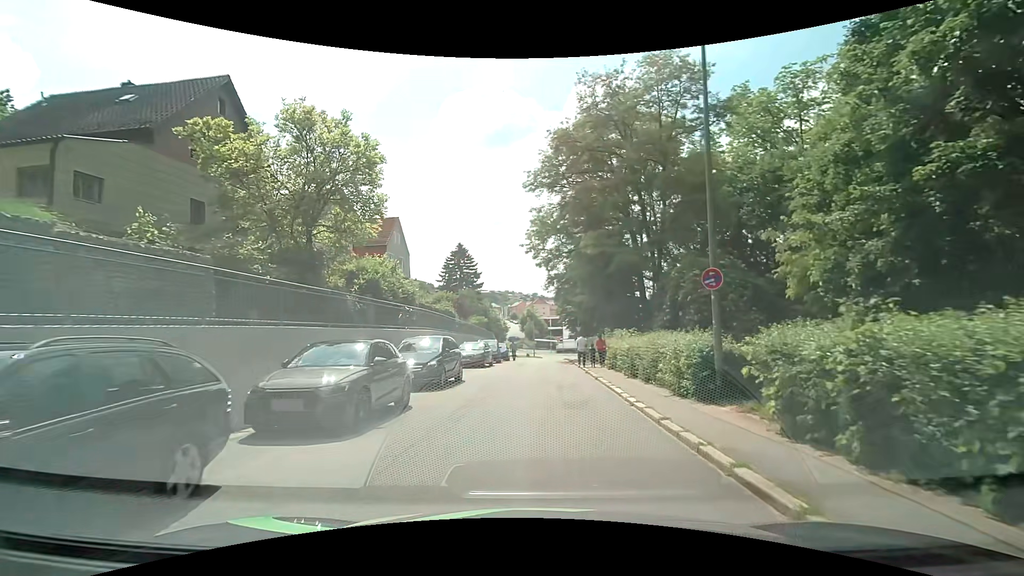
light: Day
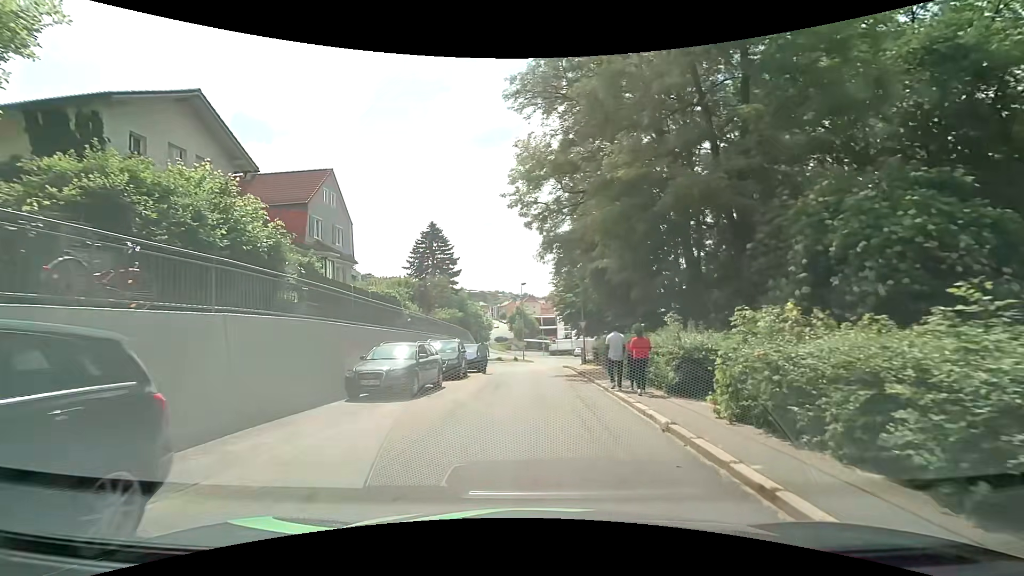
(+0.2, +14.2) m; +1°
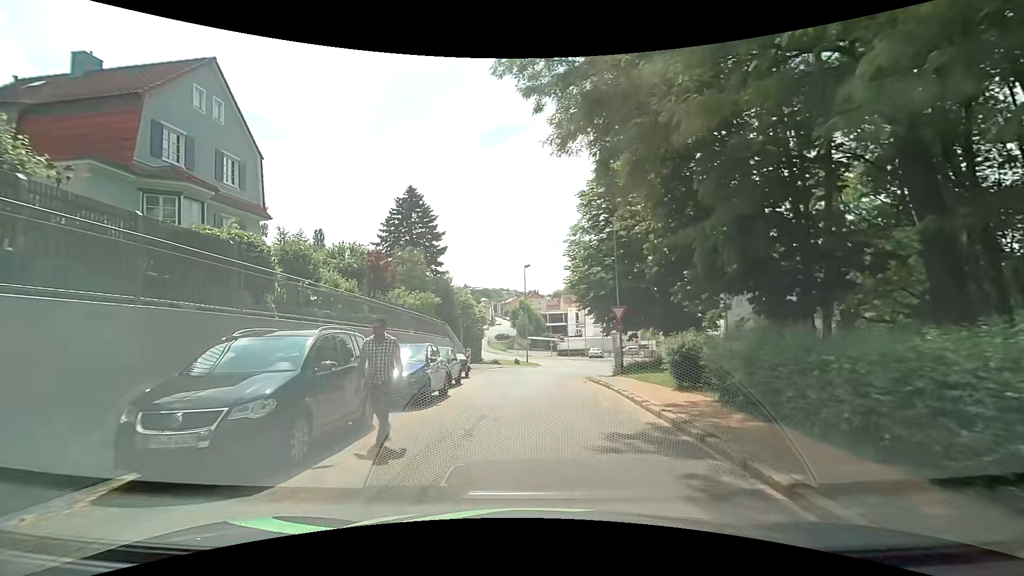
(0.0, +14.1) m; -2°
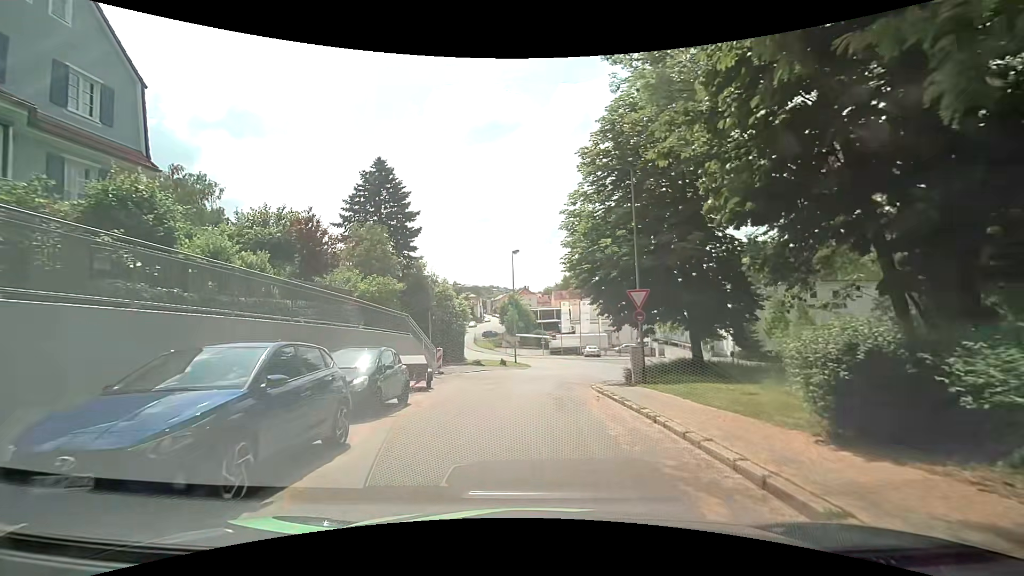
(+0.3, +7.0) m; +4°
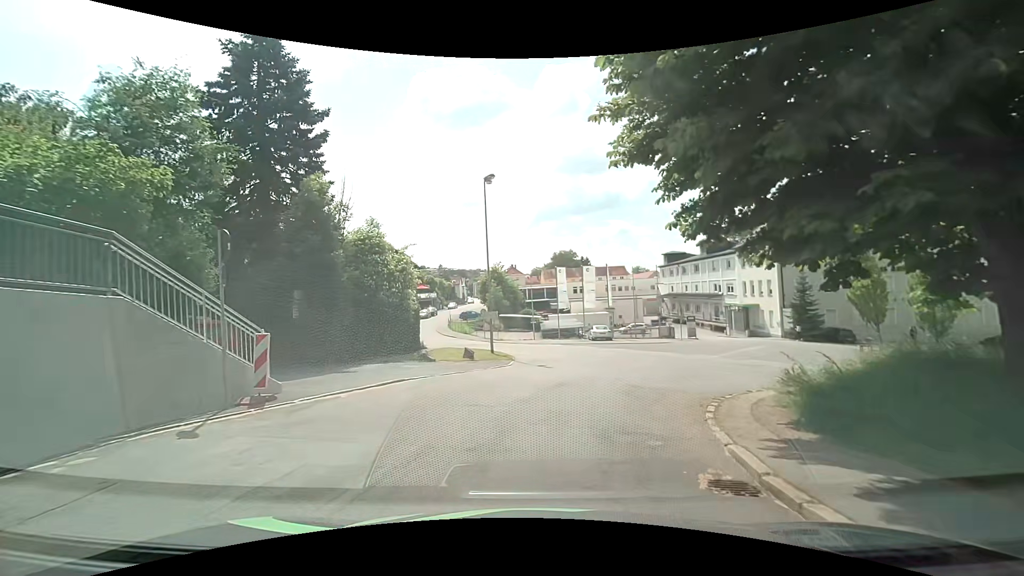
(0.0, +16.4) m; +1°
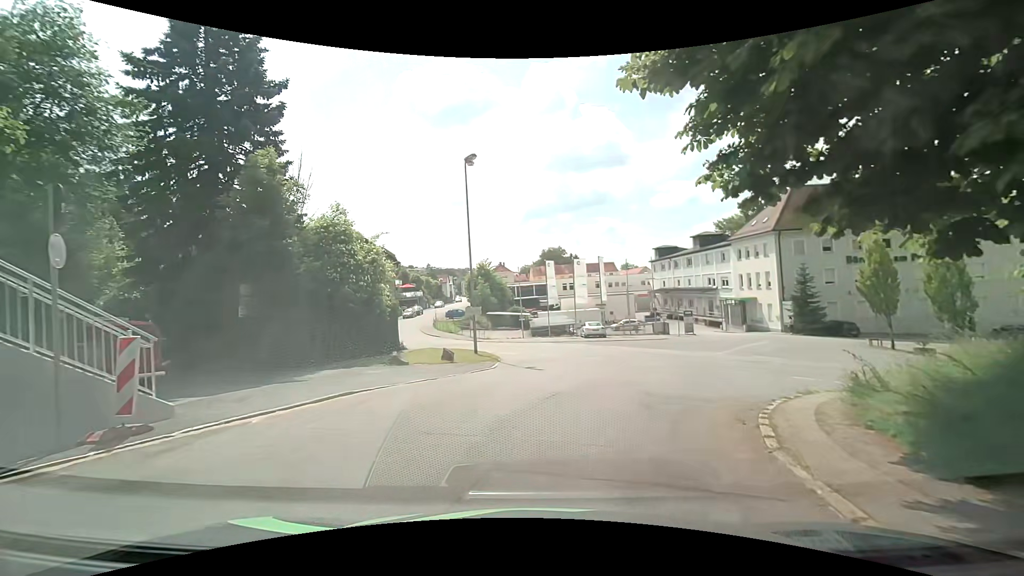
(0.0, +2.8) m; 0°
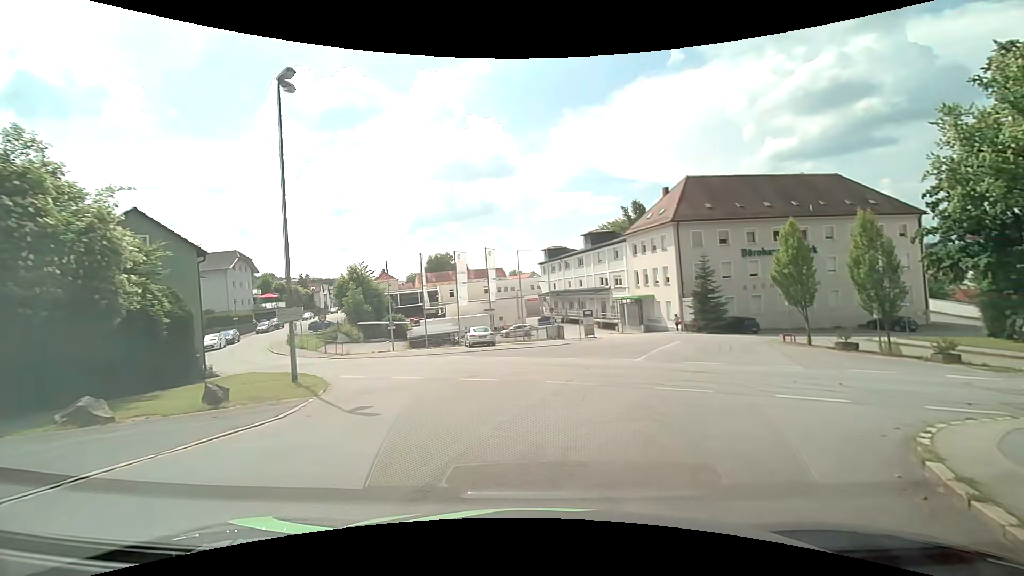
(+0.7, +8.3) m; +13°
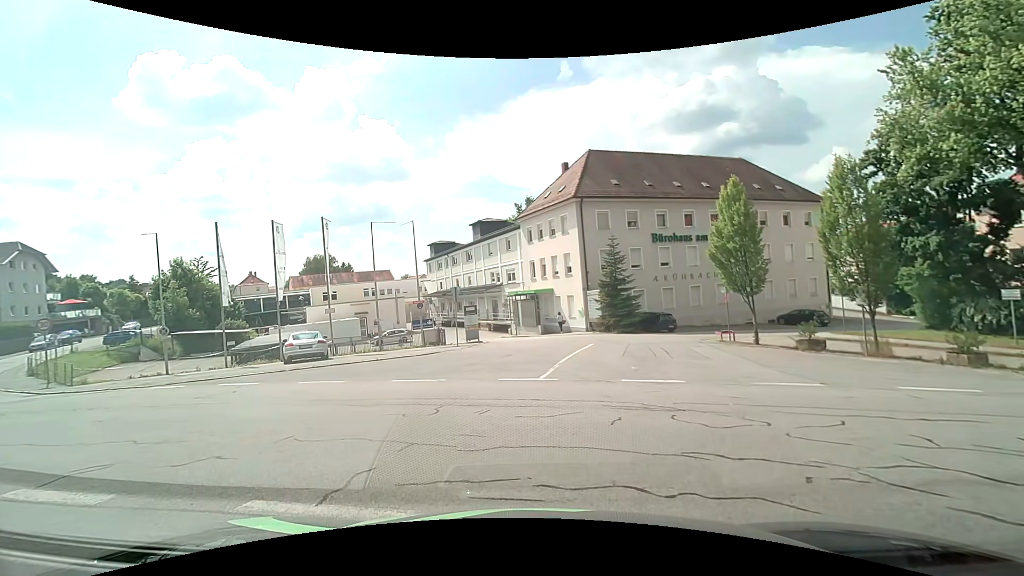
(+1.4, +10.0) m; +9°
